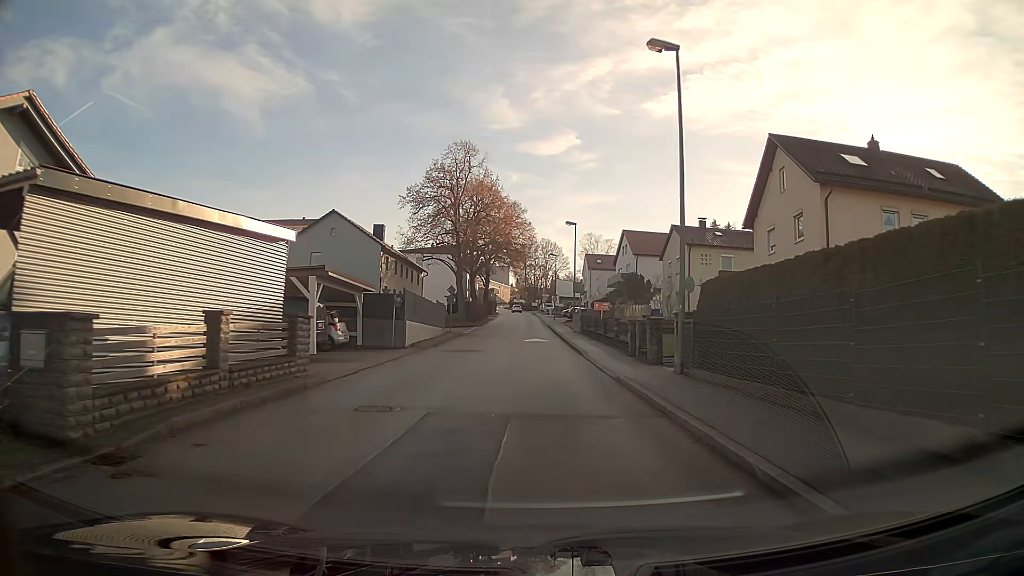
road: unclassified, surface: asphalt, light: Day
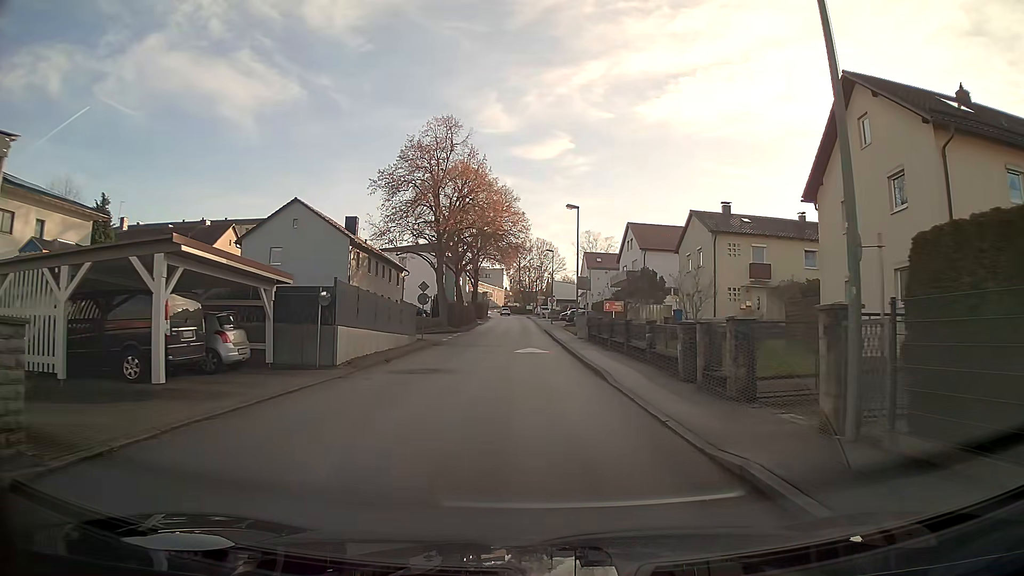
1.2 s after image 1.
(0.0, +8.9) m; 0°
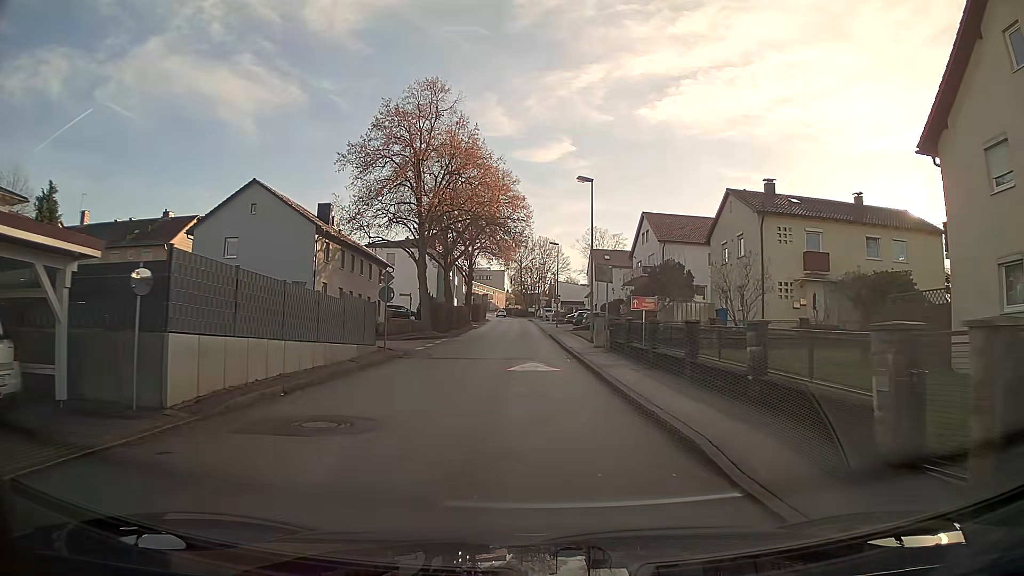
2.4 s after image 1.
(0.0, +8.9) m; 0°
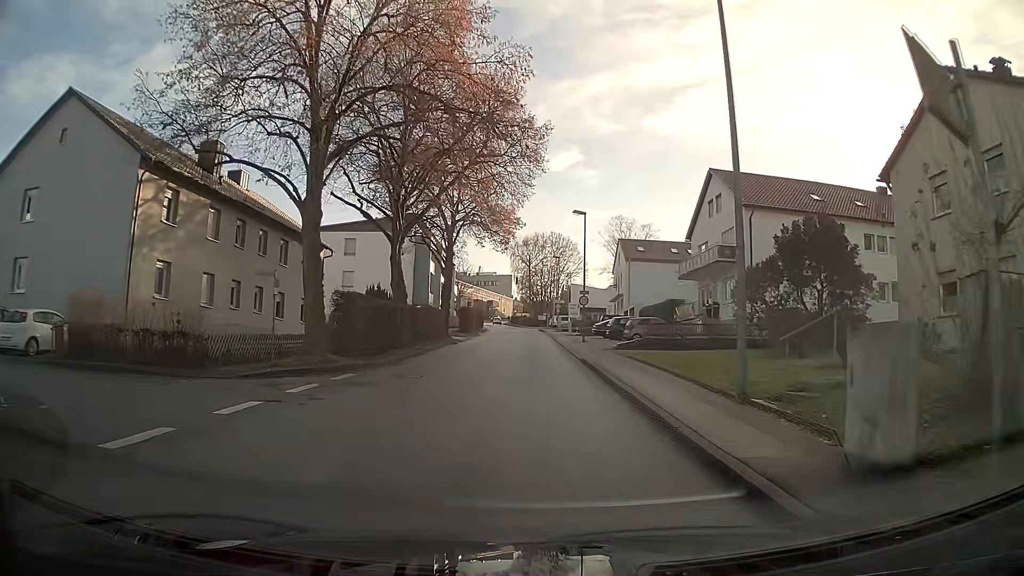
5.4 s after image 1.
(-0.2, +22.3) m; -1°
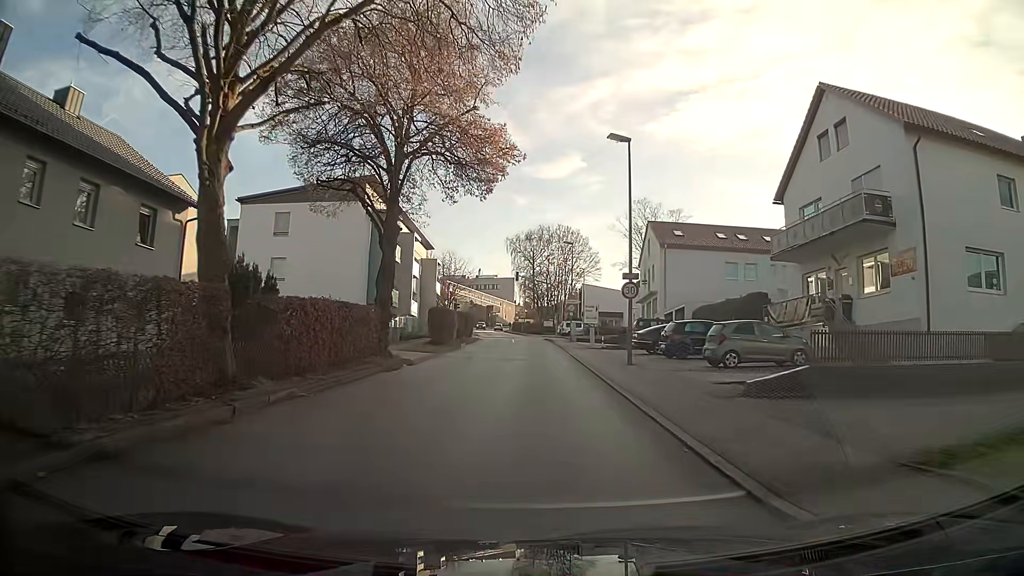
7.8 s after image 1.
(-0.1, +17.7) m; 0°
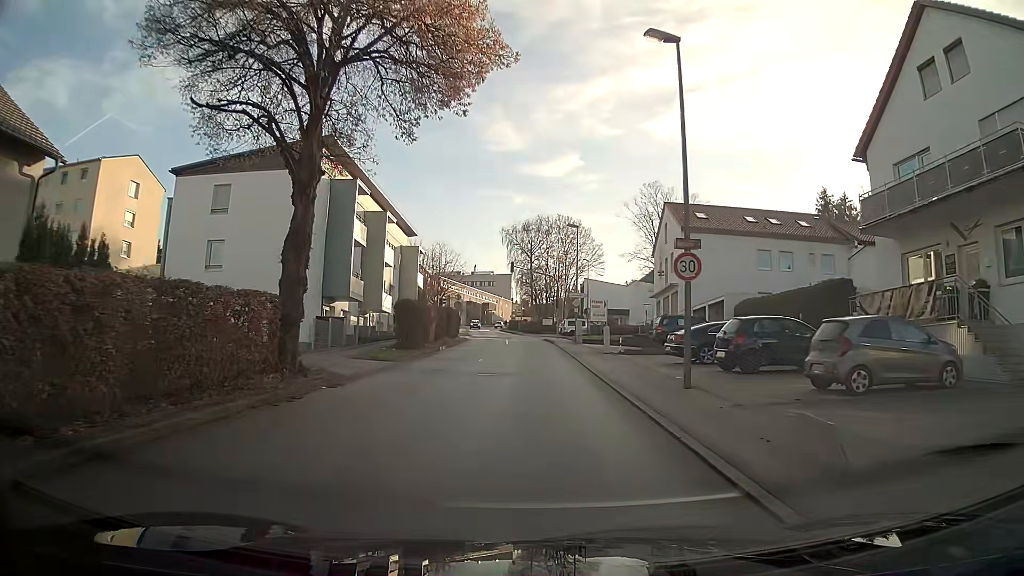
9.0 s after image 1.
(0.0, +8.7) m; 0°
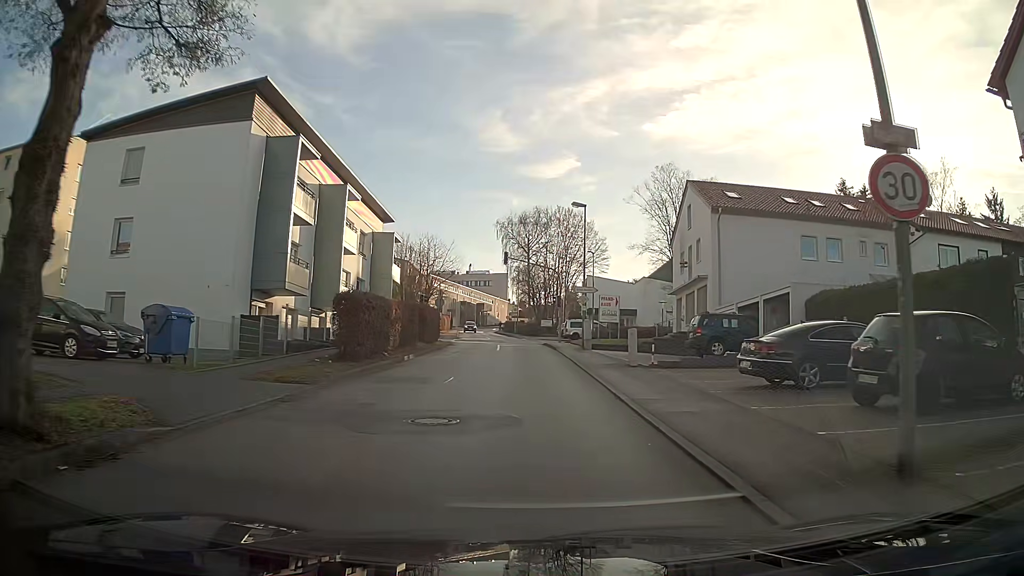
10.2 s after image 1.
(0.0, +8.5) m; 0°
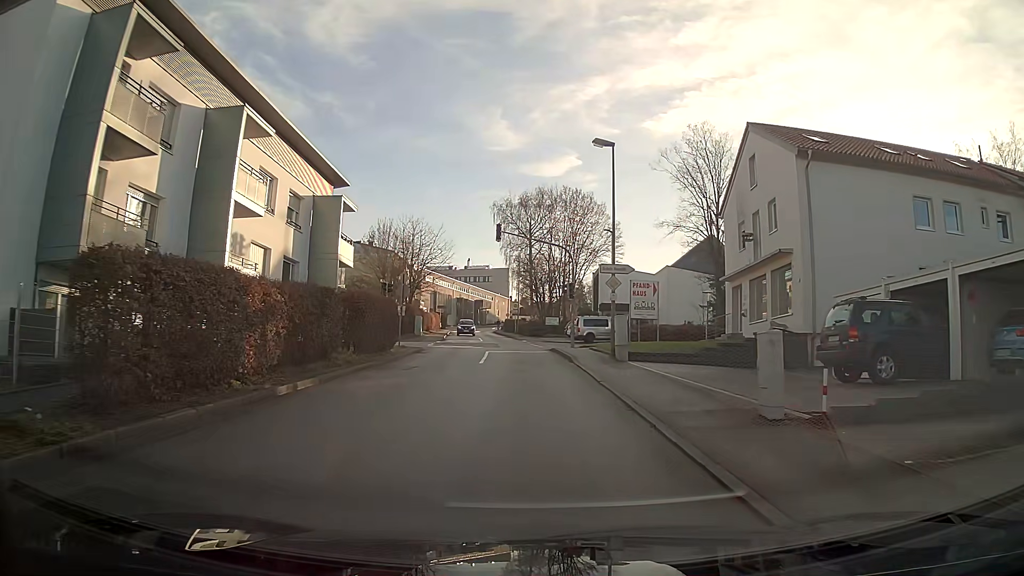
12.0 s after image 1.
(0.0, +12.6) m; 0°
(0, +10) (0, +20) (-1, +30) (-1, +40) (-2, +50) (-3, +60) (-4, +70) (-5, +80) (-6, +90) (-7, +100) m
